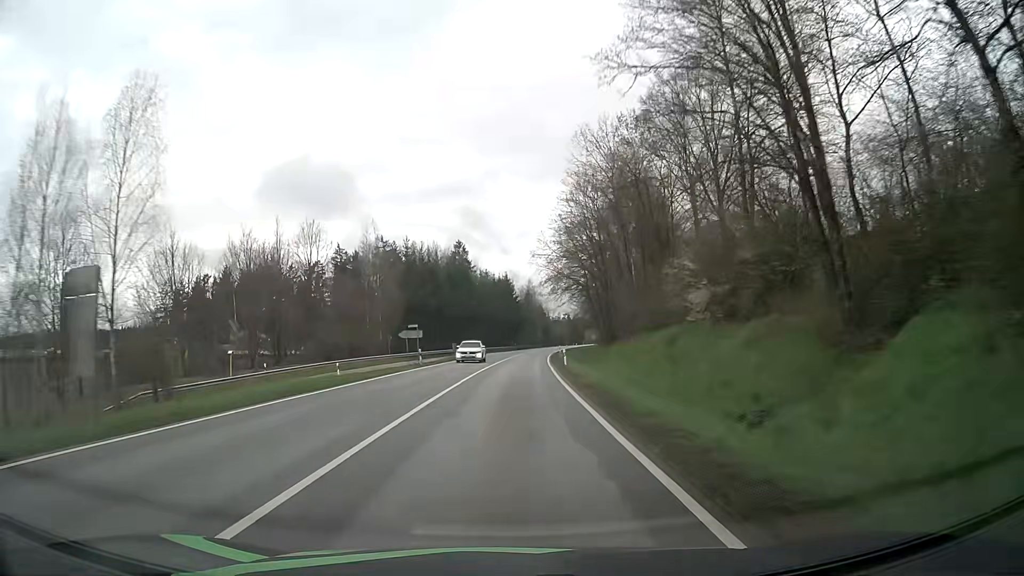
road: secondary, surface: asphalt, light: Day
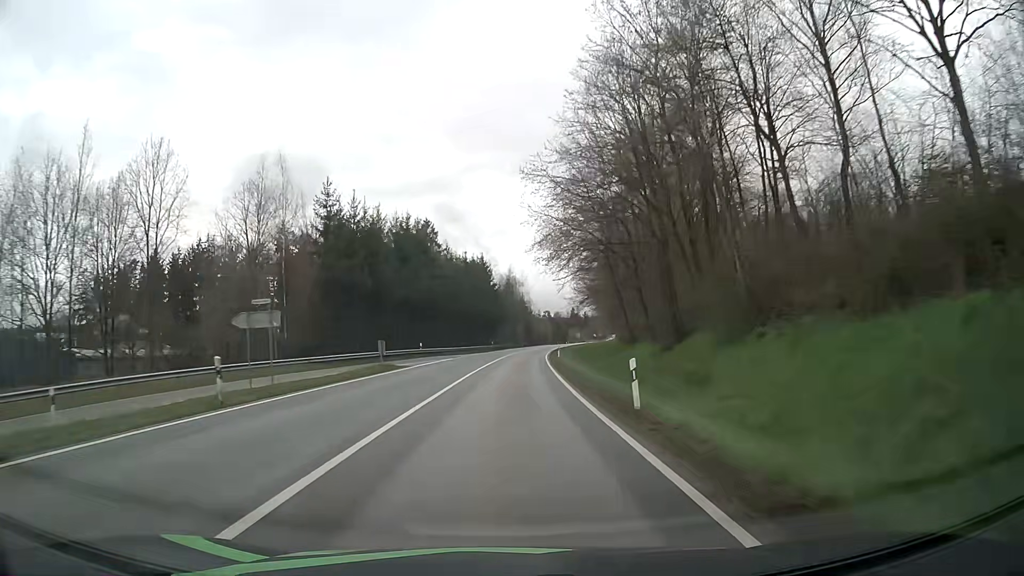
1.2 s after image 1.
(+0.5, +27.3) m; +2°
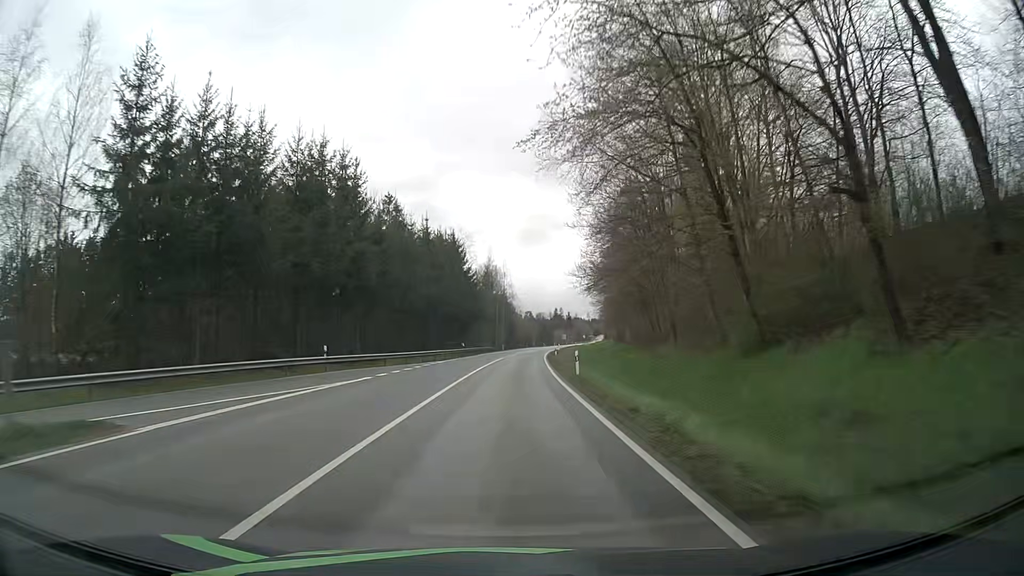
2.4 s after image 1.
(+0.4, +26.2) m; +2°
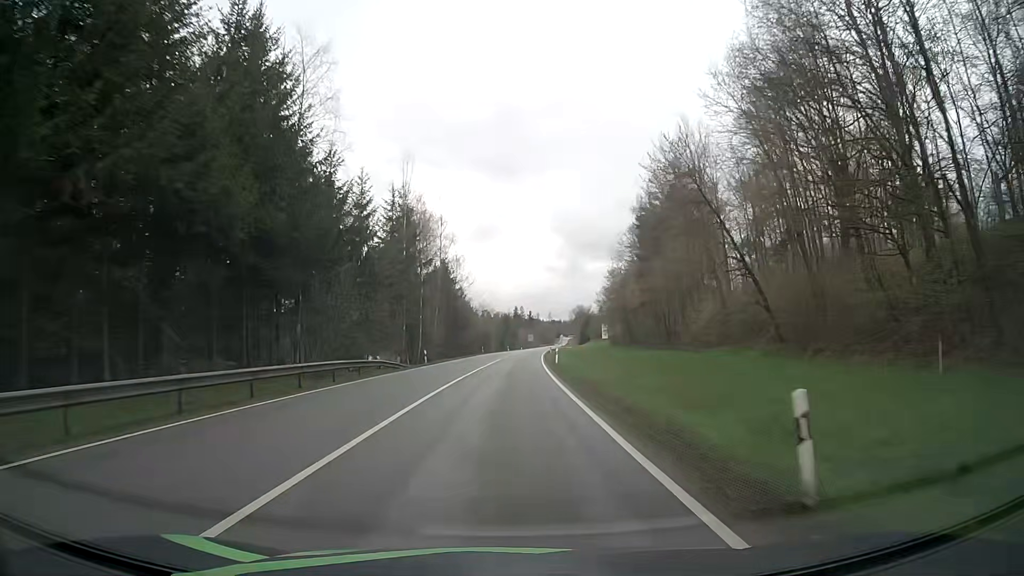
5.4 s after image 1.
(+1.8, +62.9) m; +4°
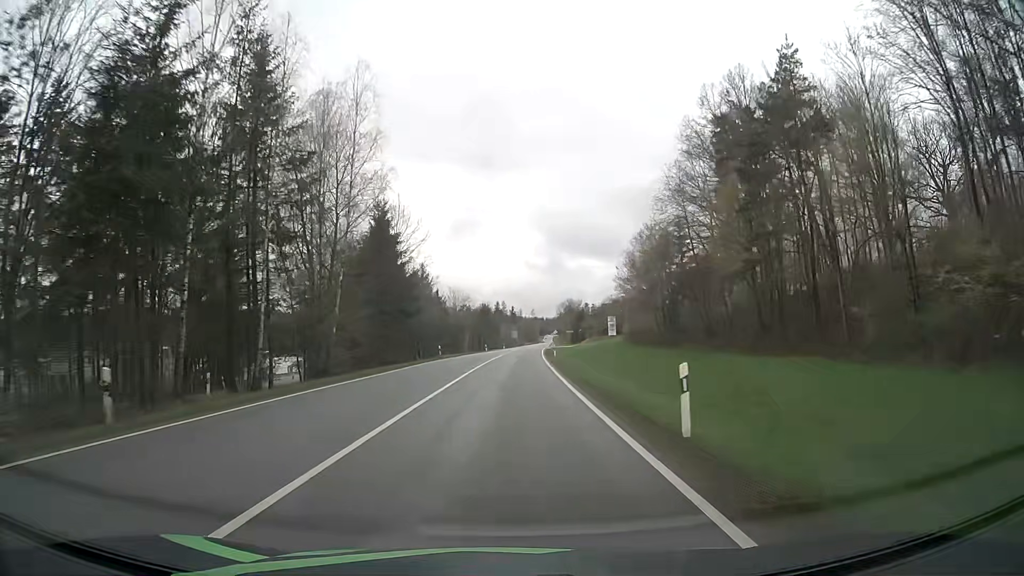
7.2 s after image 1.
(+0.5, +36.8) m; +2°
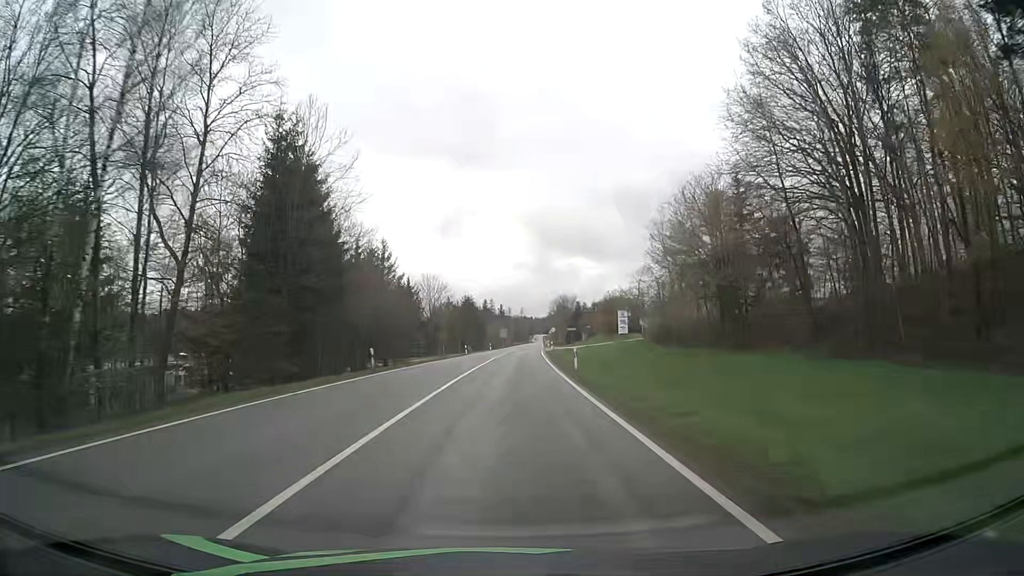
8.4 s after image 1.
(+0.2, +23.1) m; +1°
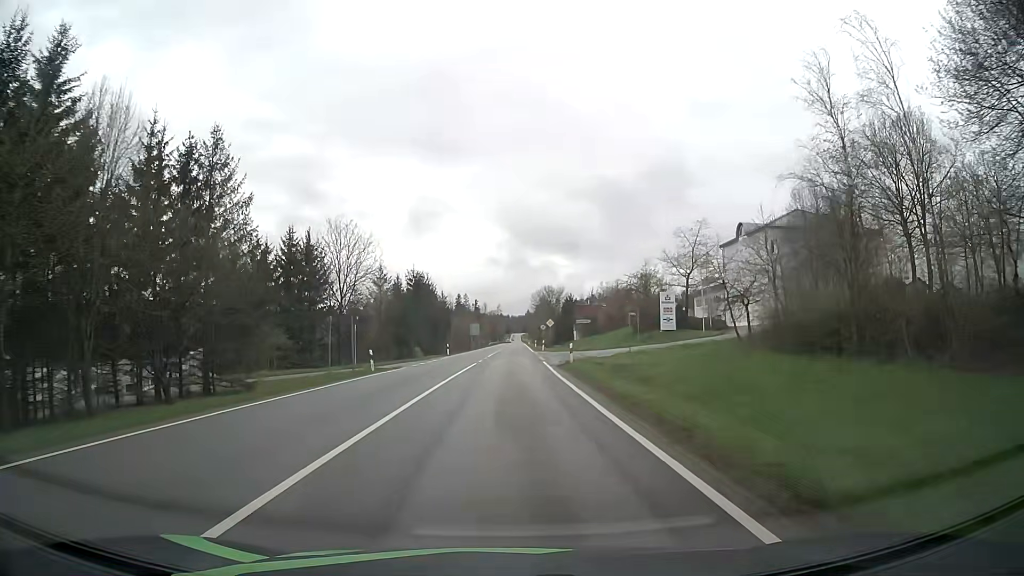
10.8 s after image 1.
(+0.7, +40.8) m; +2°
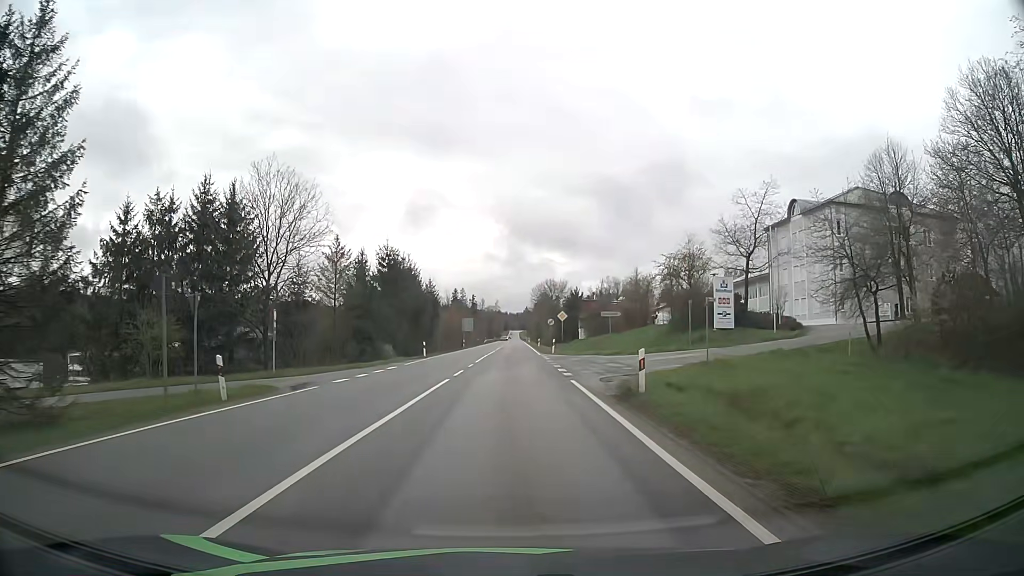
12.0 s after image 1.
(0.0, +16.5) m; 0°
